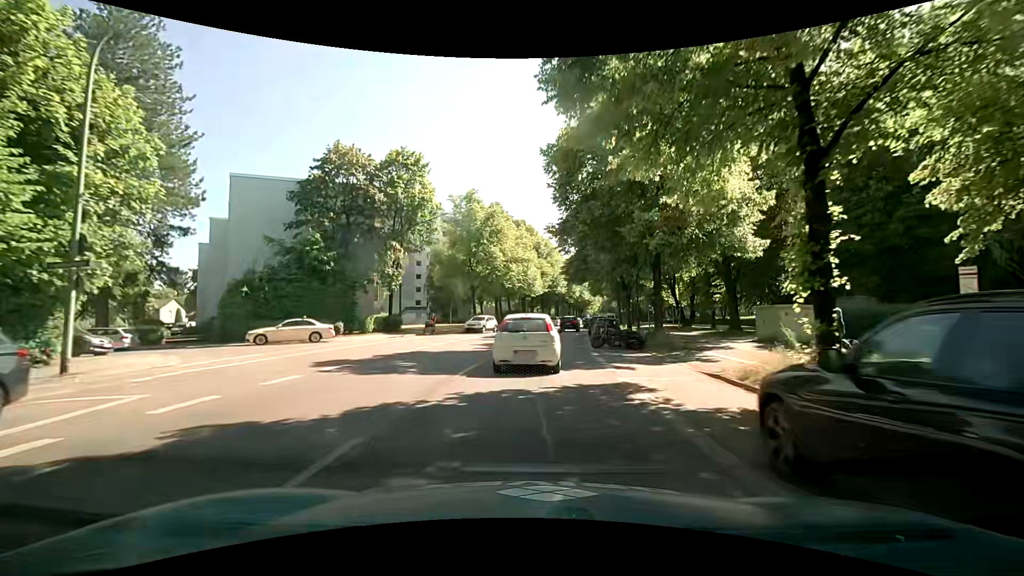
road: secondary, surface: asphalt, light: Day
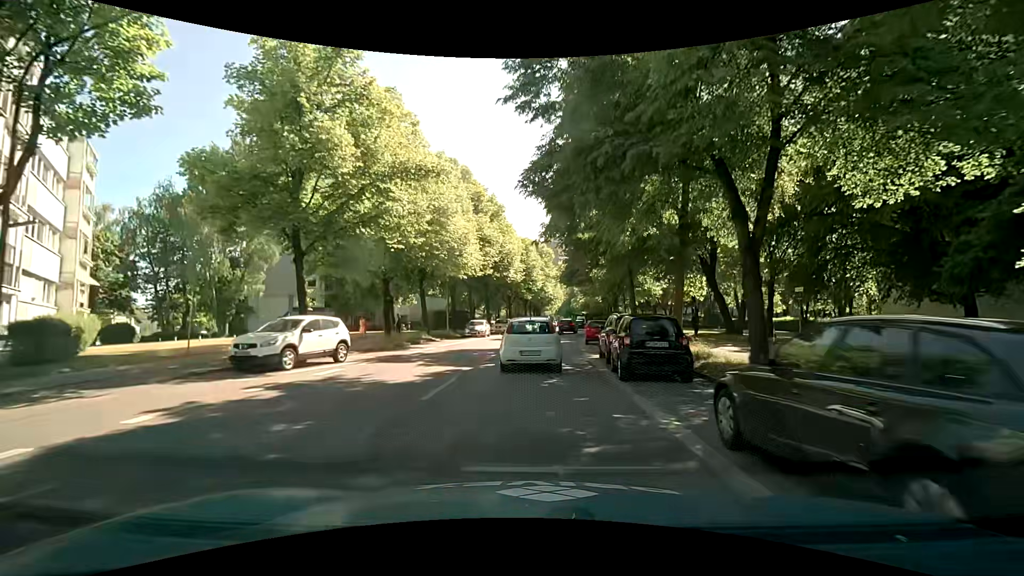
(+1.6, +29.3) m; +6°
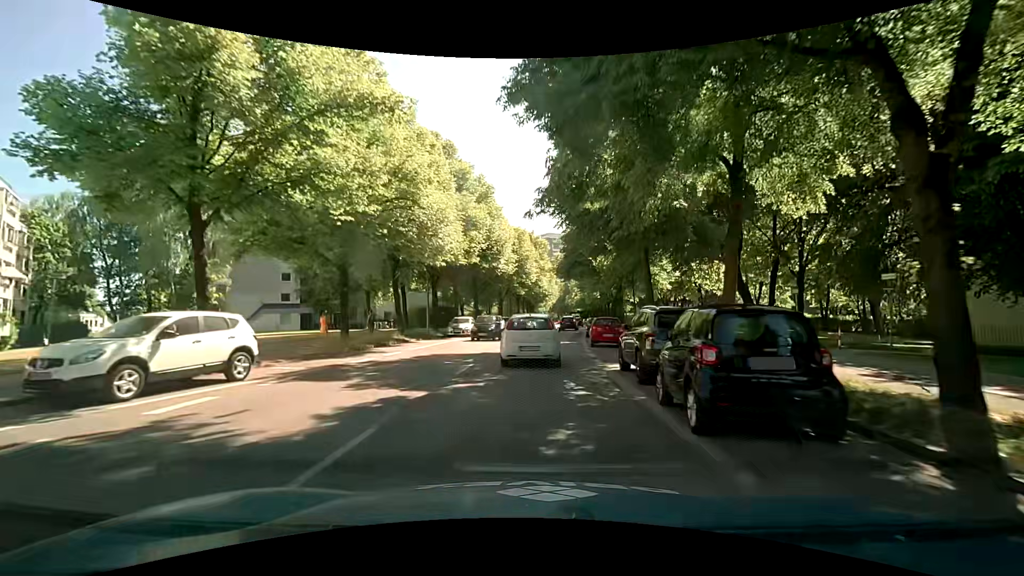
(0.0, +5.7) m; 0°
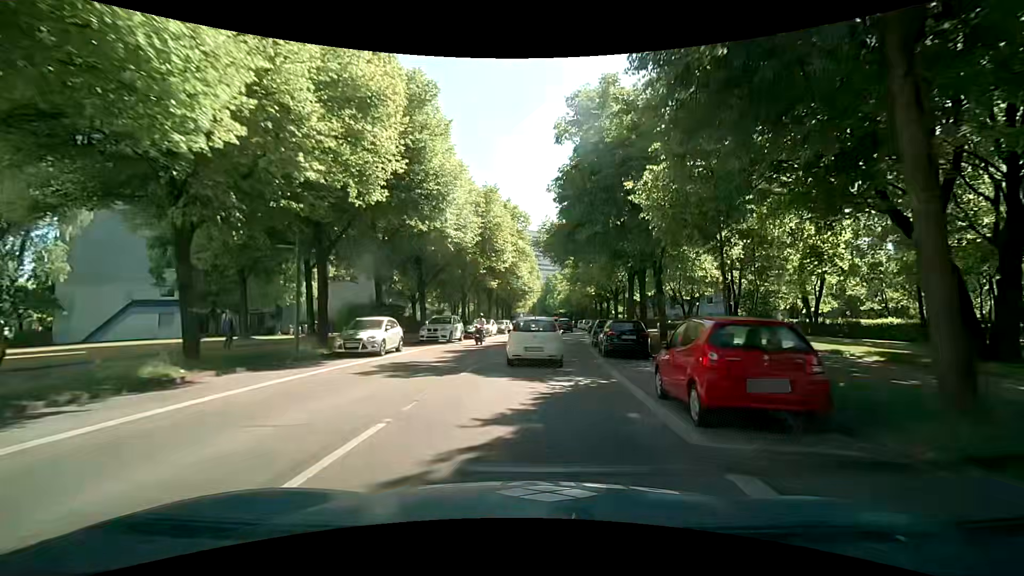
(+0.4, +17.6) m; +2°
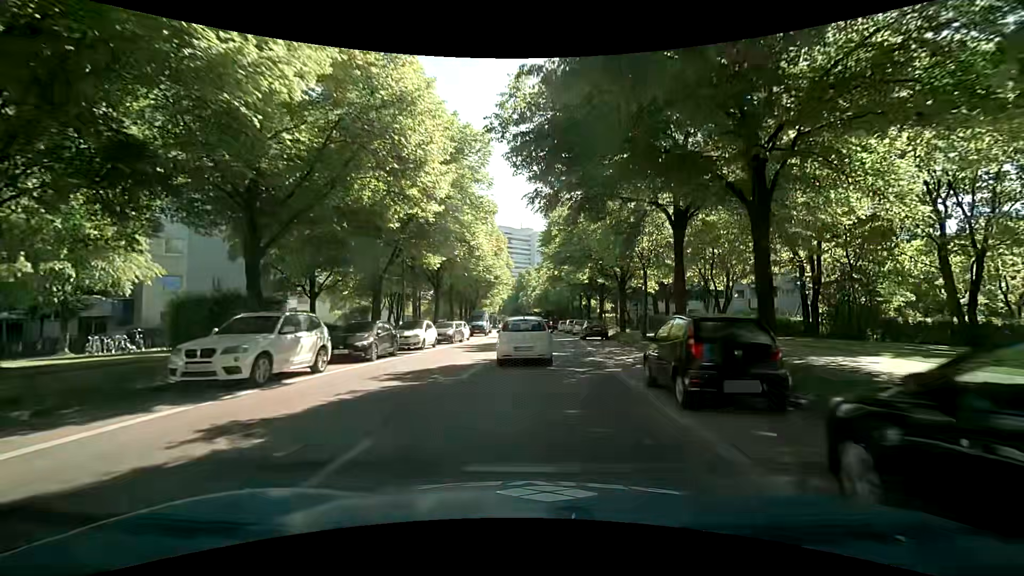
(+0.8, +18.8) m; +3°
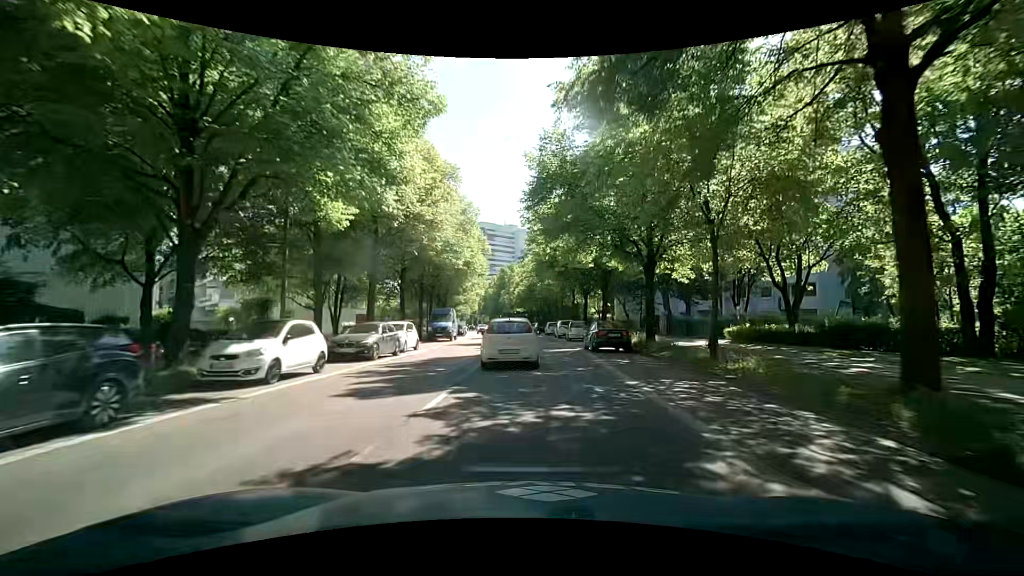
(+0.4, +13.2) m; +4°
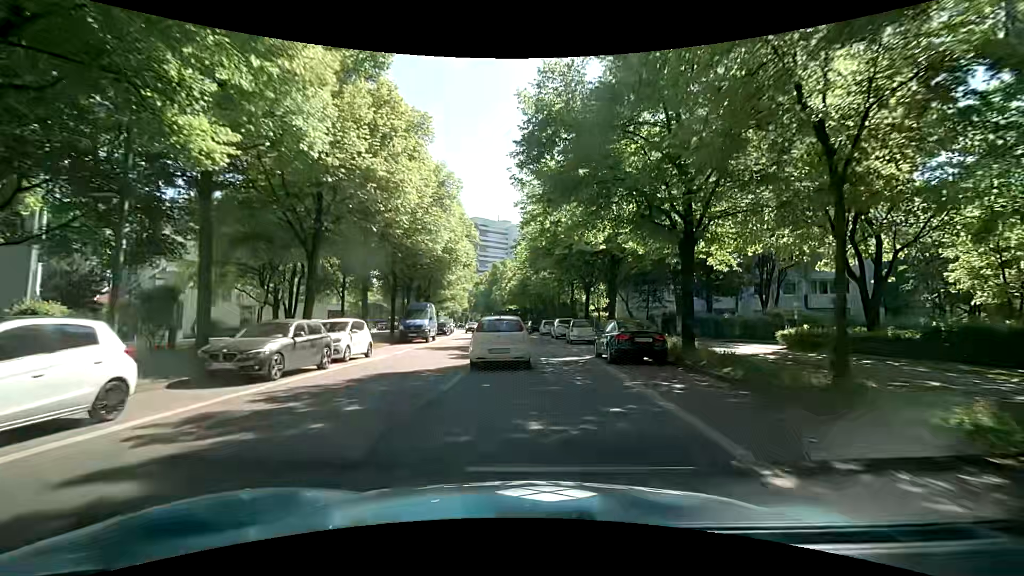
(0.0, +6.8) m; -1°
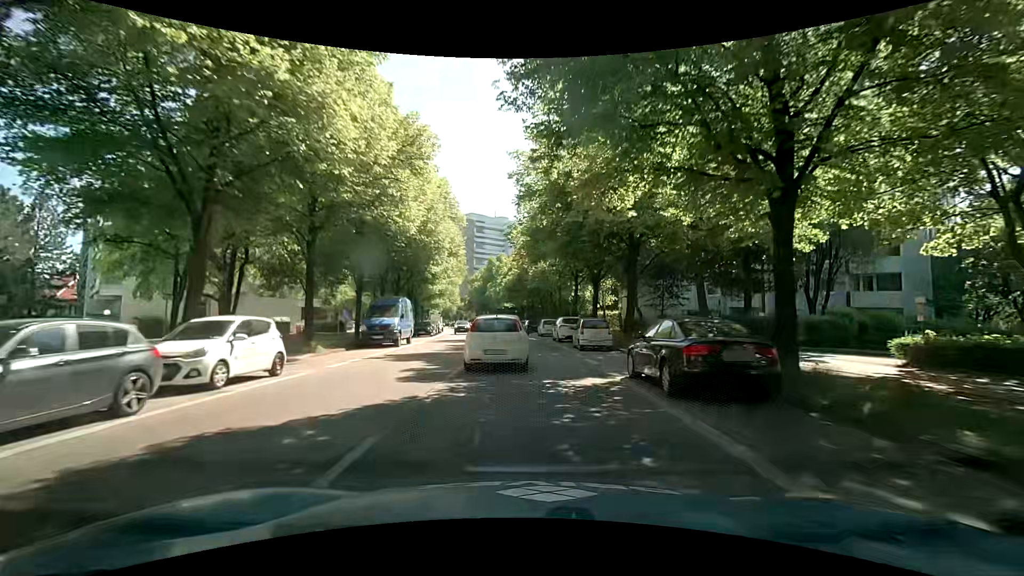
(+0.1, +6.9) m; +3°
(0, +10) (-1, +20) (-1, +30) (-2, +40) (-3, +50) (-4, +60) (-6, +70) (-7, +80) (-9, +89) (-11, +99) m
